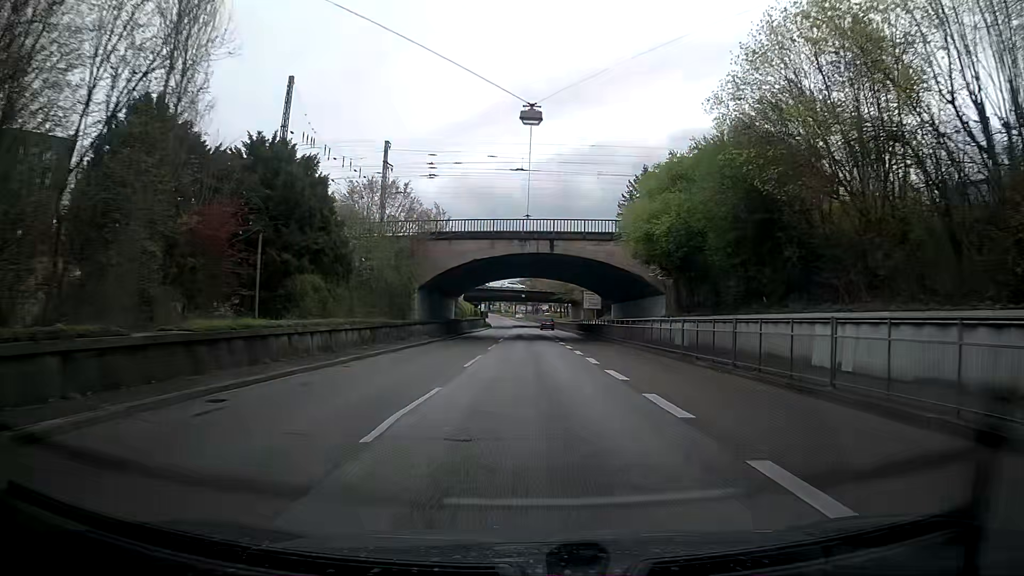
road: trunk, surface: asphalt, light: Day
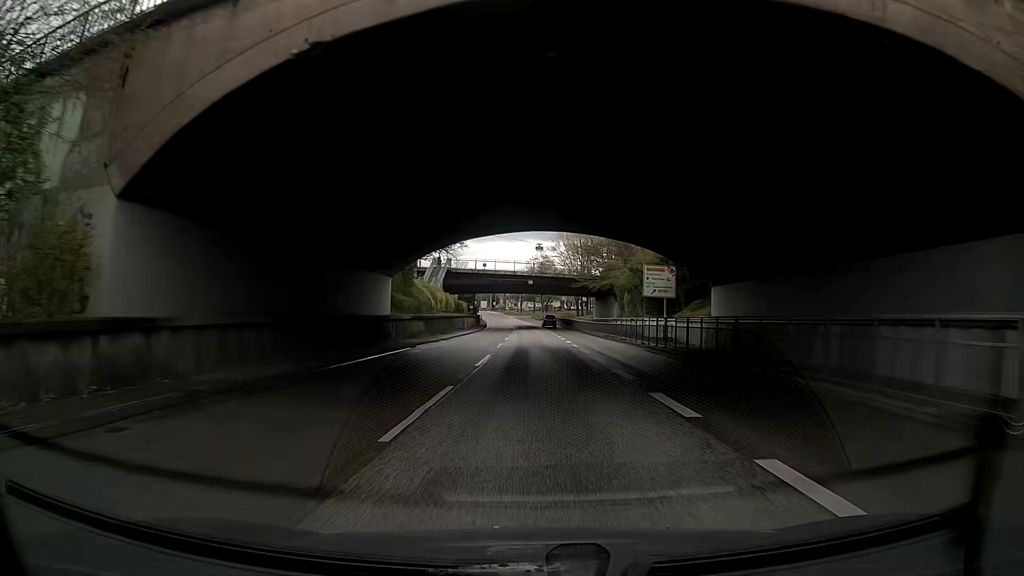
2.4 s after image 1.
(+1.7, +35.9) m; +3°
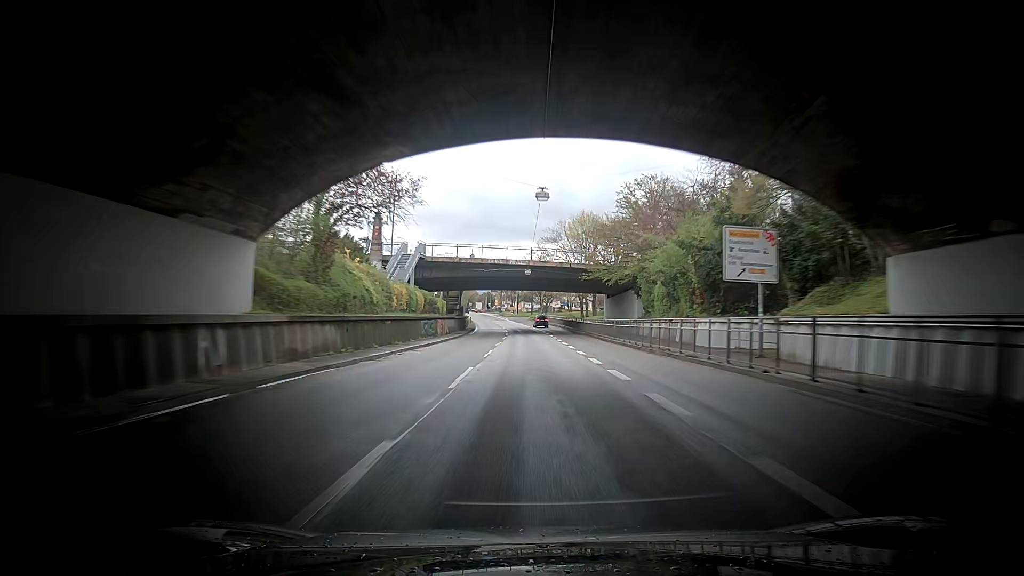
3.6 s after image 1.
(+0.1, +17.9) m; +1°
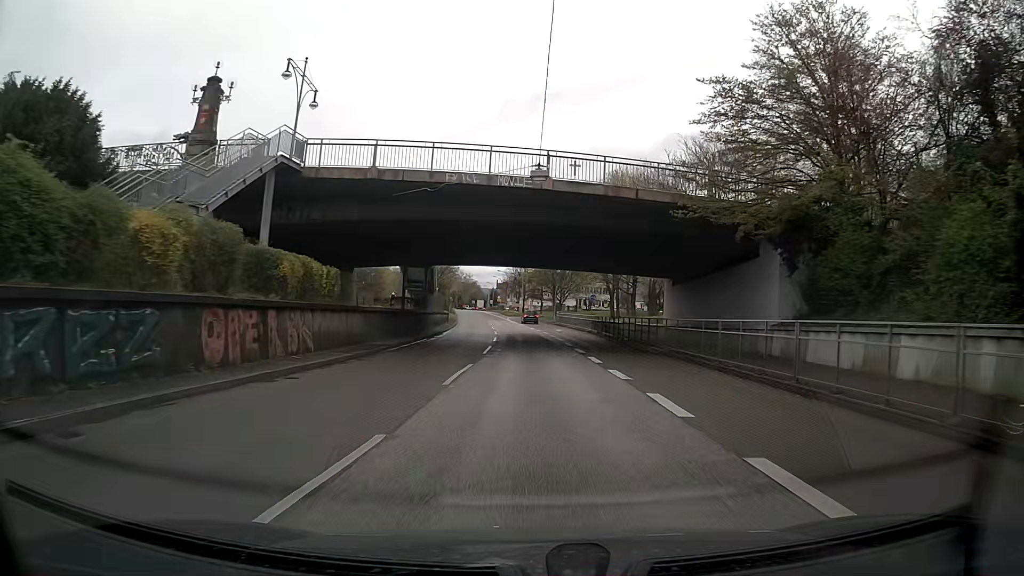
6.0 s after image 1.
(-0.5, +35.8) m; -1°
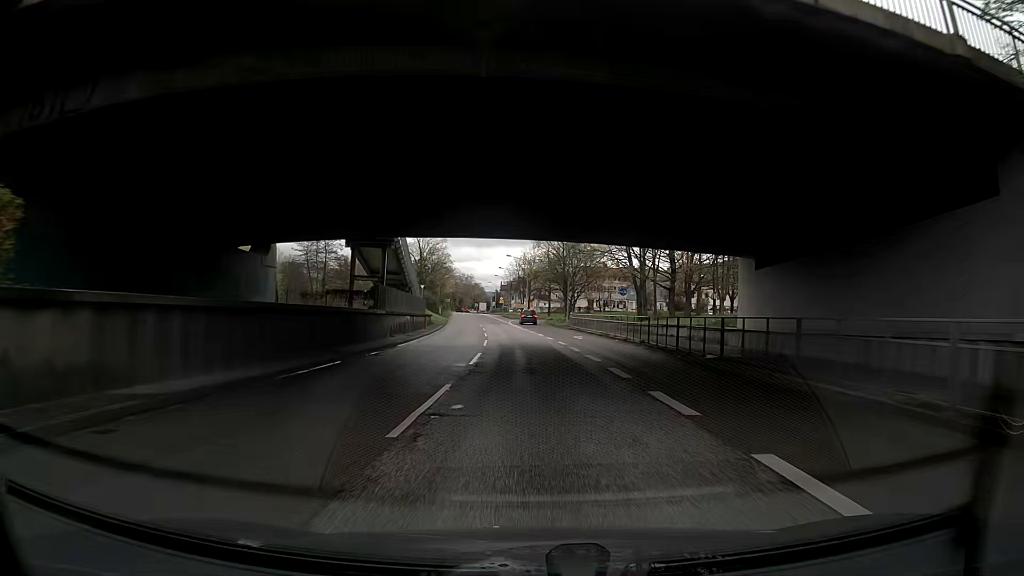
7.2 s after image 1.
(0.0, +18.0) m; 0°
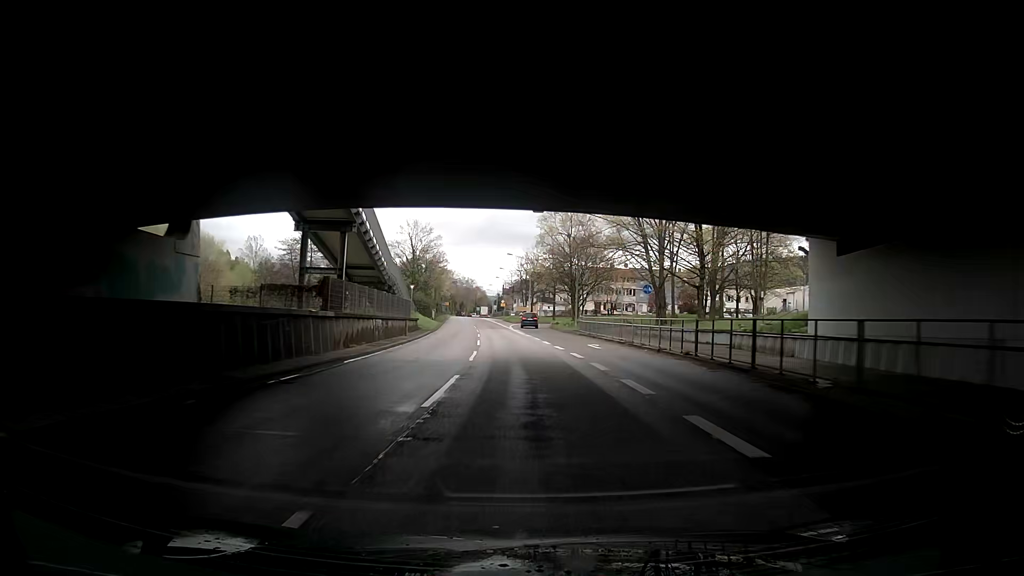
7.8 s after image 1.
(0.0, +9.1) m; 0°
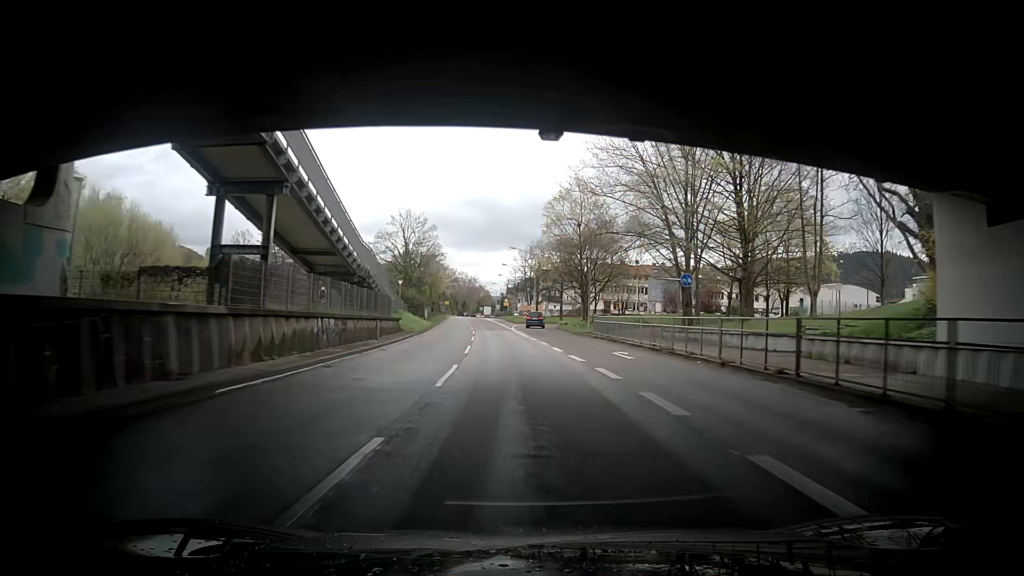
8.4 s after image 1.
(-0.1, +9.1) m; -2°
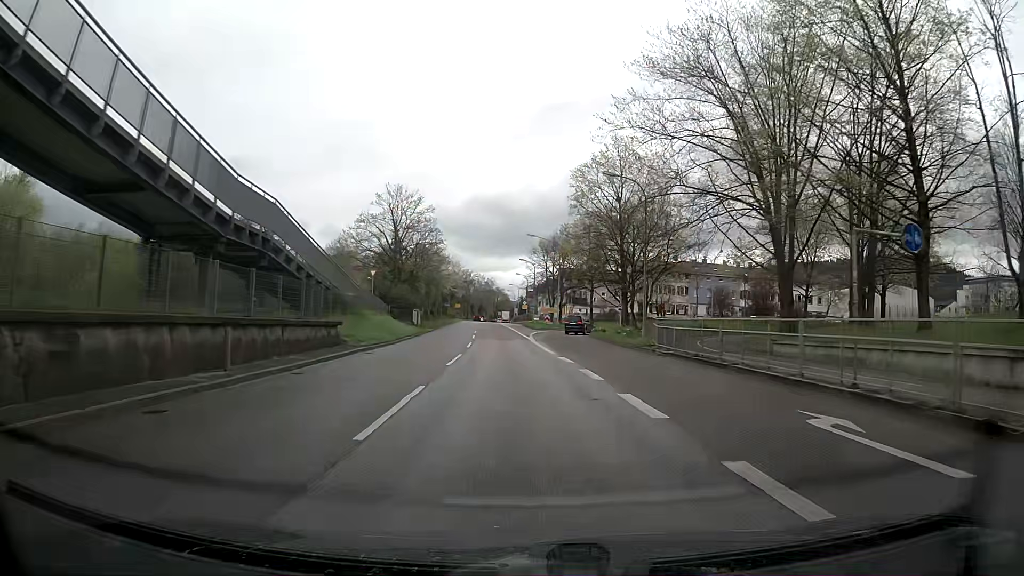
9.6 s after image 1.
(0.0, +18.2) m; 0°
(0, +10) (0, +20) (-1, +30) (-1, +40) (-2, +50) (-3, +60) (-3, +70) (-4, +80) (-5, +90) (-5, +100) m
